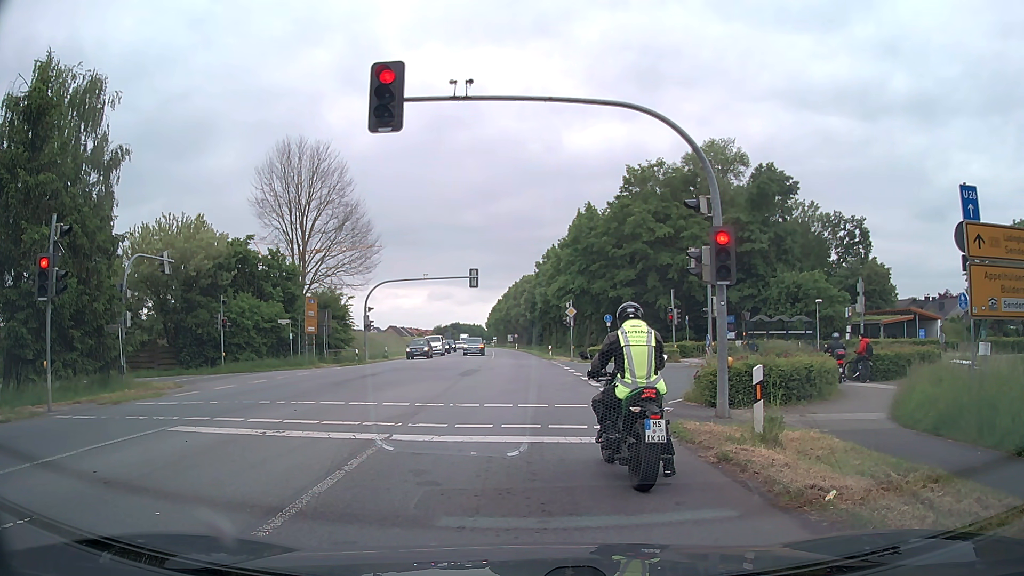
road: primary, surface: asphalt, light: Day
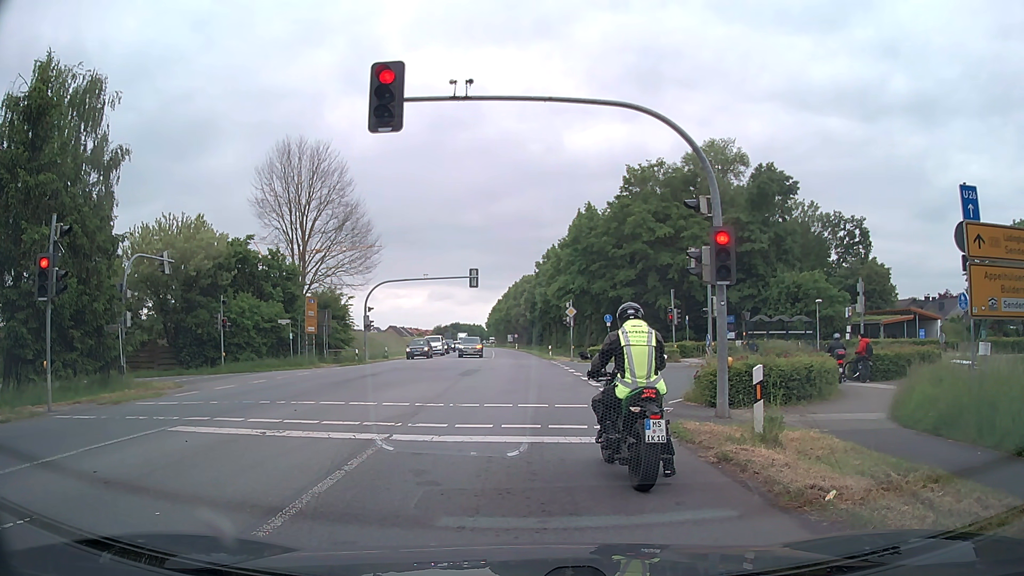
(0.0, 0.0) m; 0°
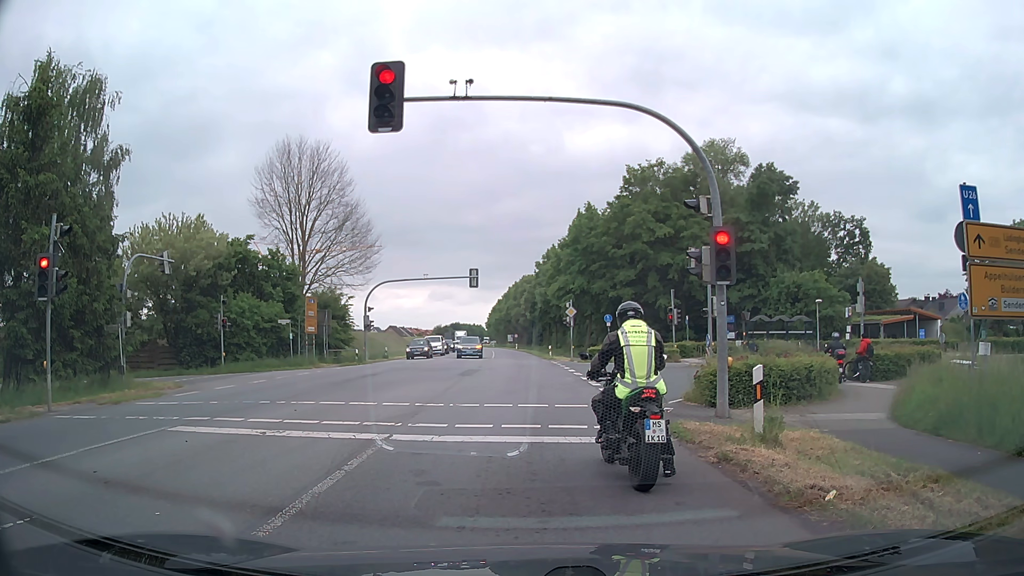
(0.0, 0.0) m; 0°
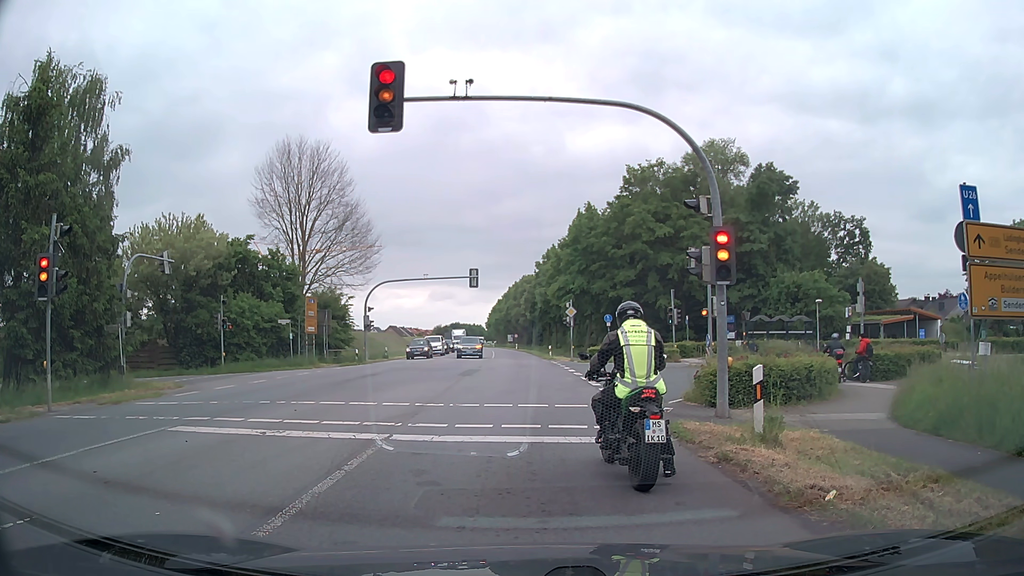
(0.0, 0.0) m; 0°
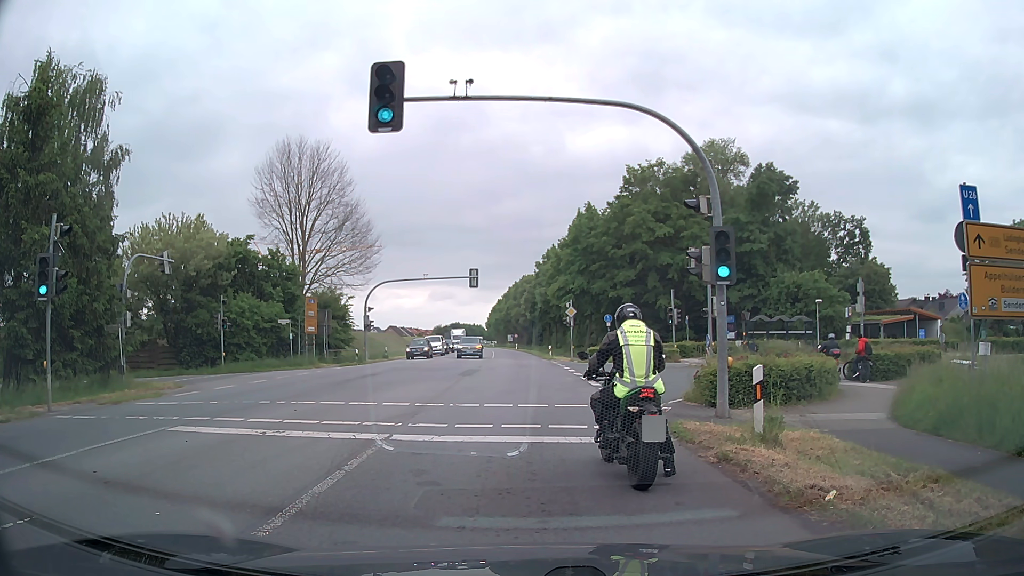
(0.0, 0.0) m; 0°
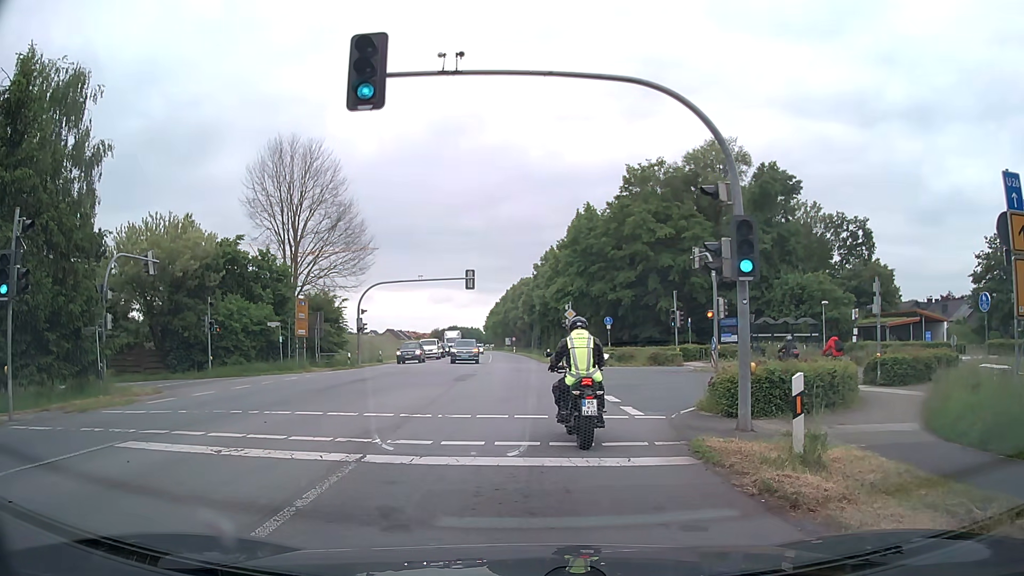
(0.0, +1.5) m; 0°
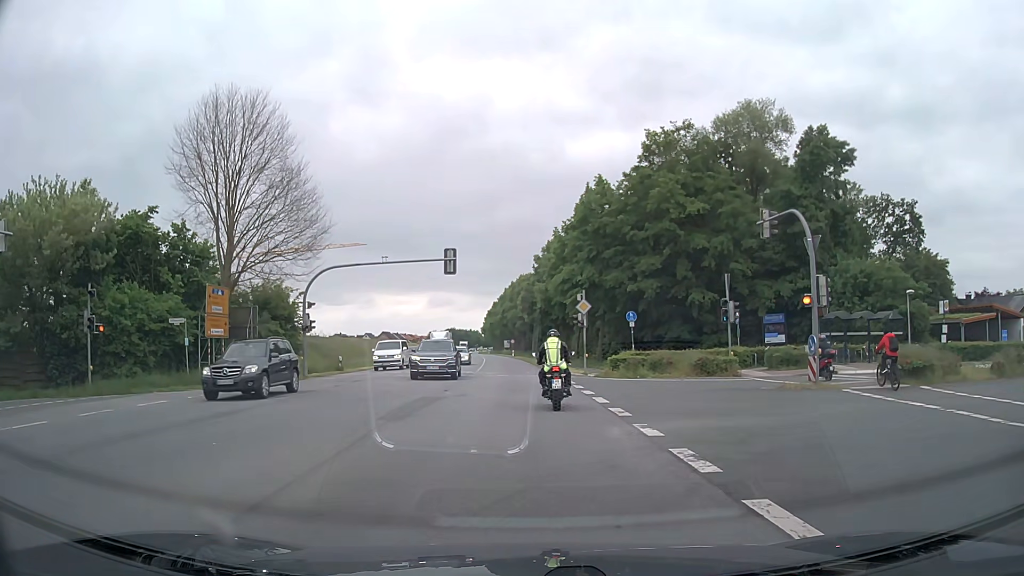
(+0.1, +12.3) m; 0°
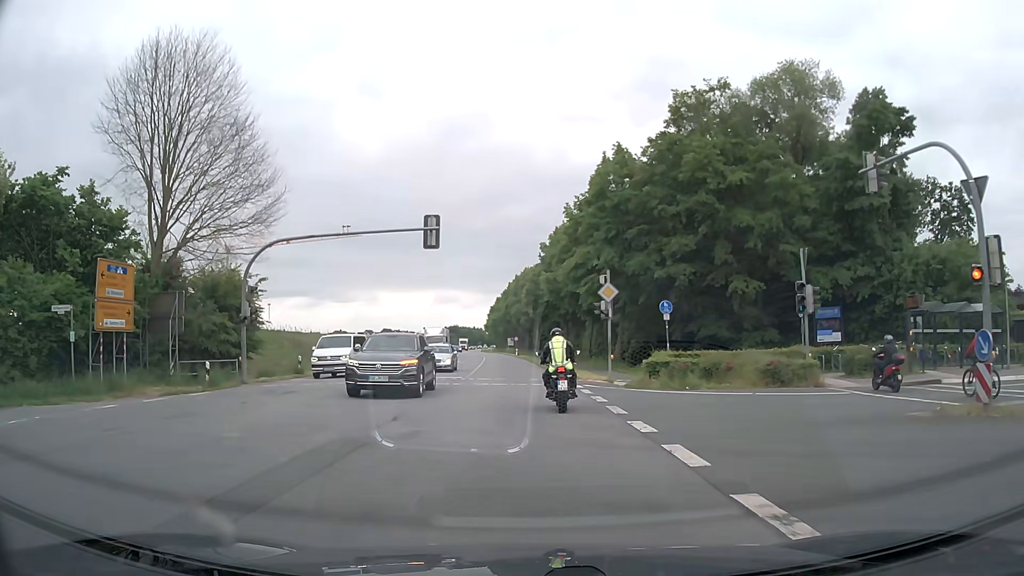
(0.0, +8.9) m; 0°
(0, +10) (0, +20) (-1, +30) (-1, +40) (-2, +50) (-2, +60) (-3, +70) (-3, +80) (-4, +90) (-5, +100) m
